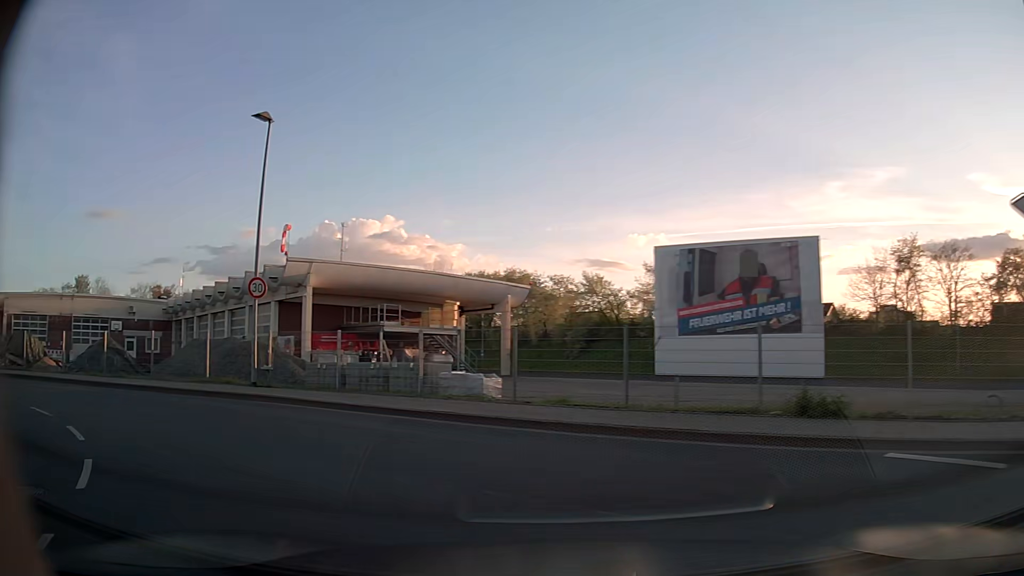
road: unclassified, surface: asphalt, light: Day
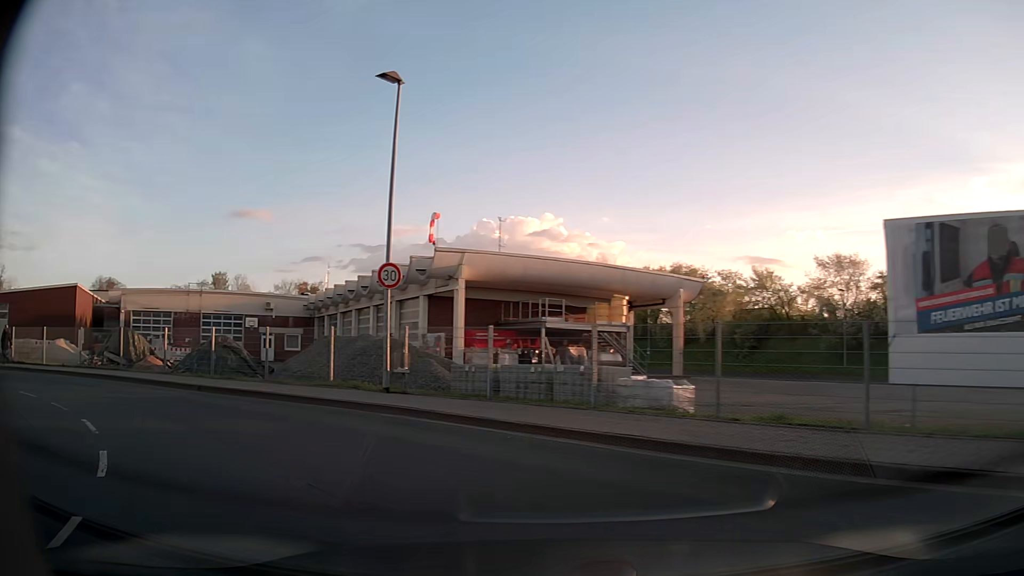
(-0.3, +3.2) m; -13°
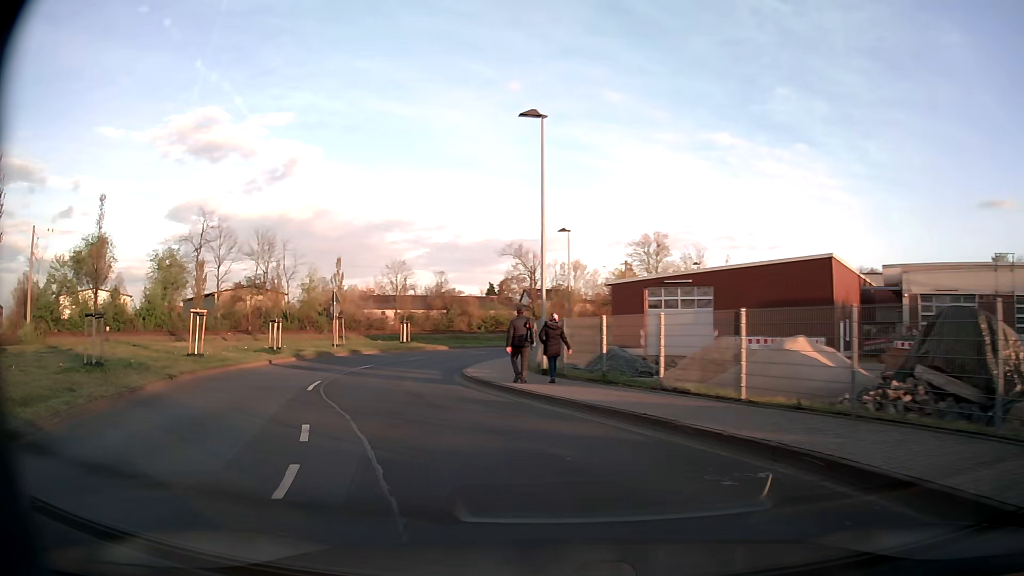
(-10.2, +14.3) m; -66°
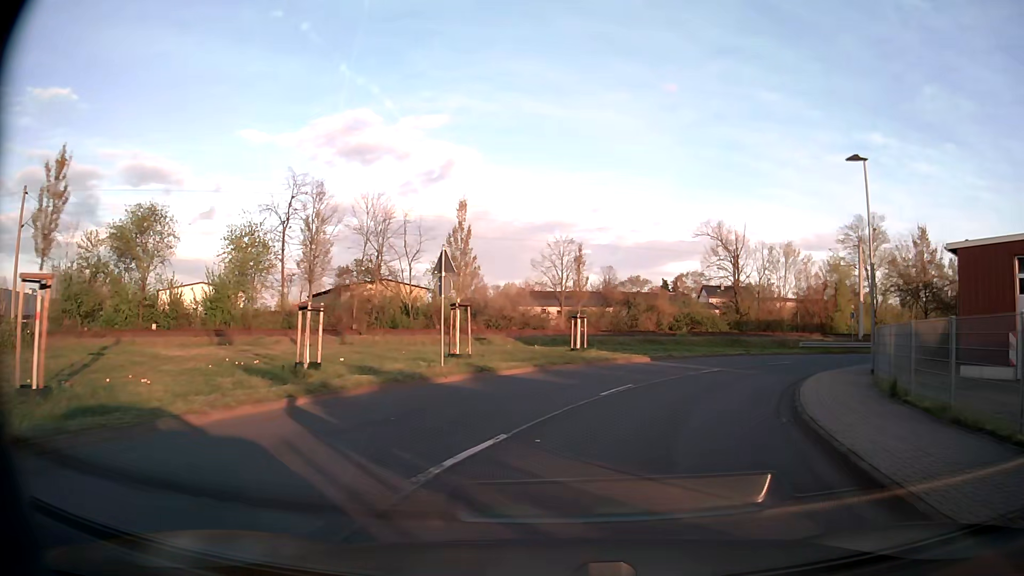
(-4.4, +18.6) m; -14°
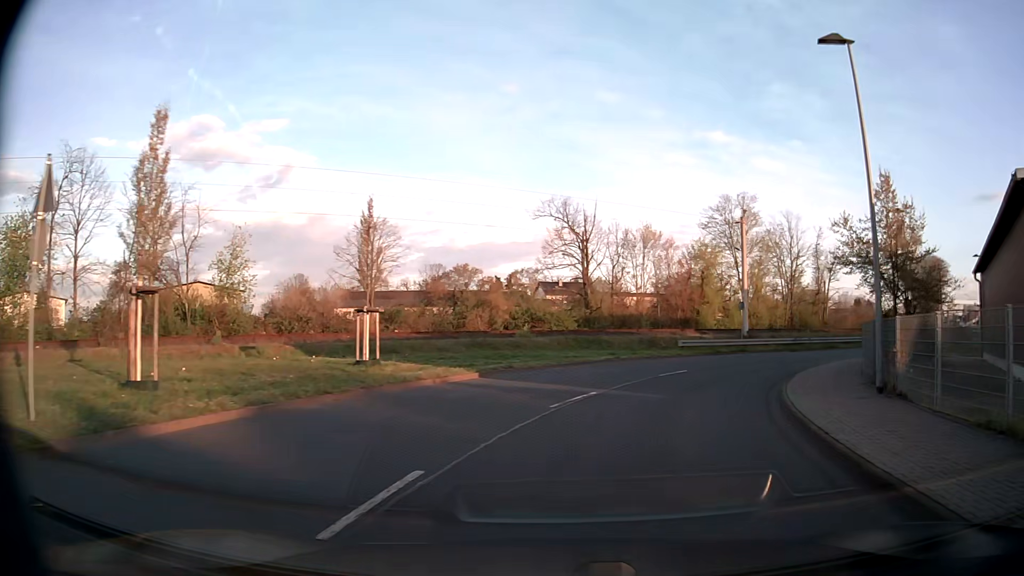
(+1.2, +11.0) m; +14°
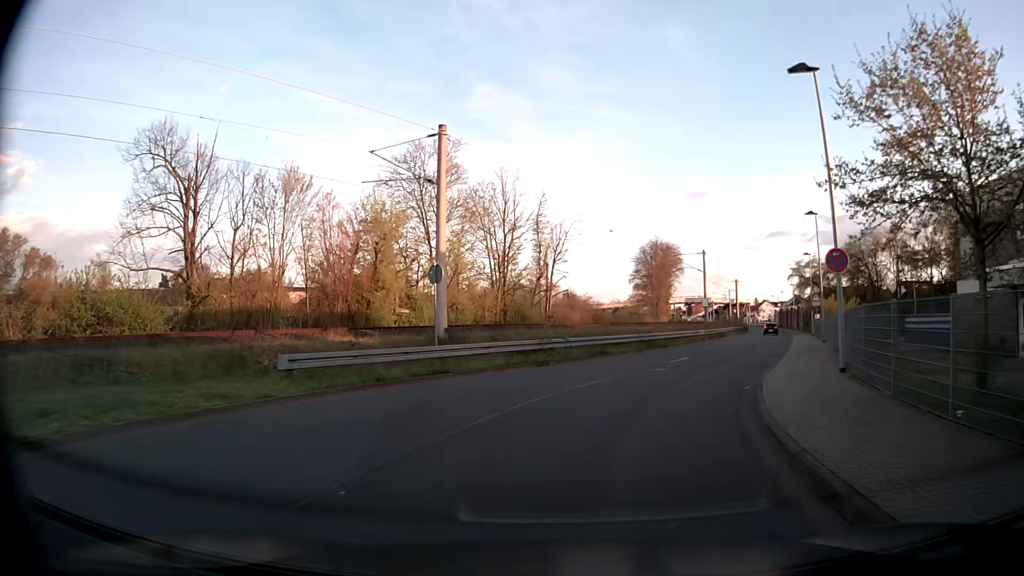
(+5.0, +20.8) m; +26°
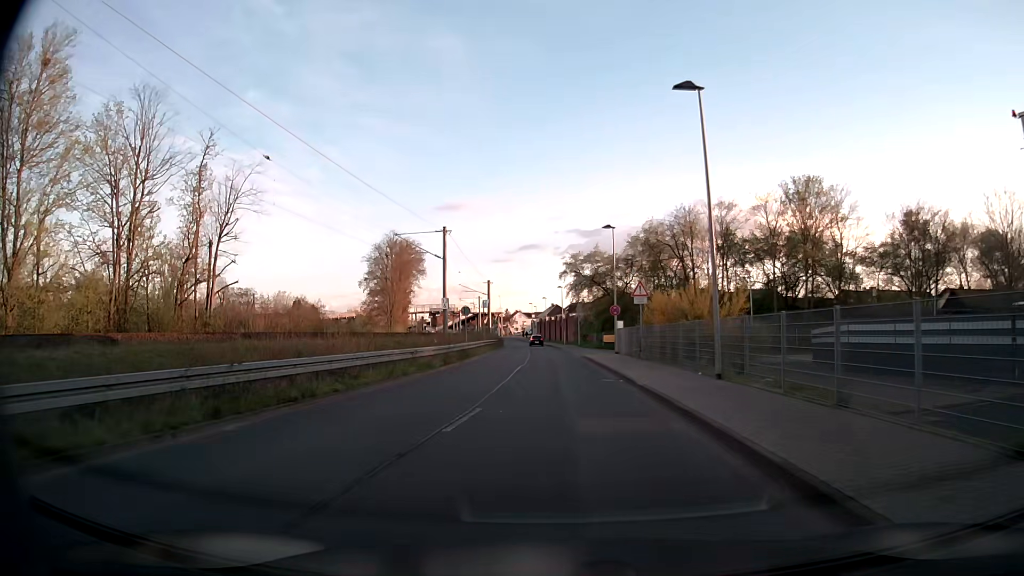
(+5.2, +23.3) m; +21°
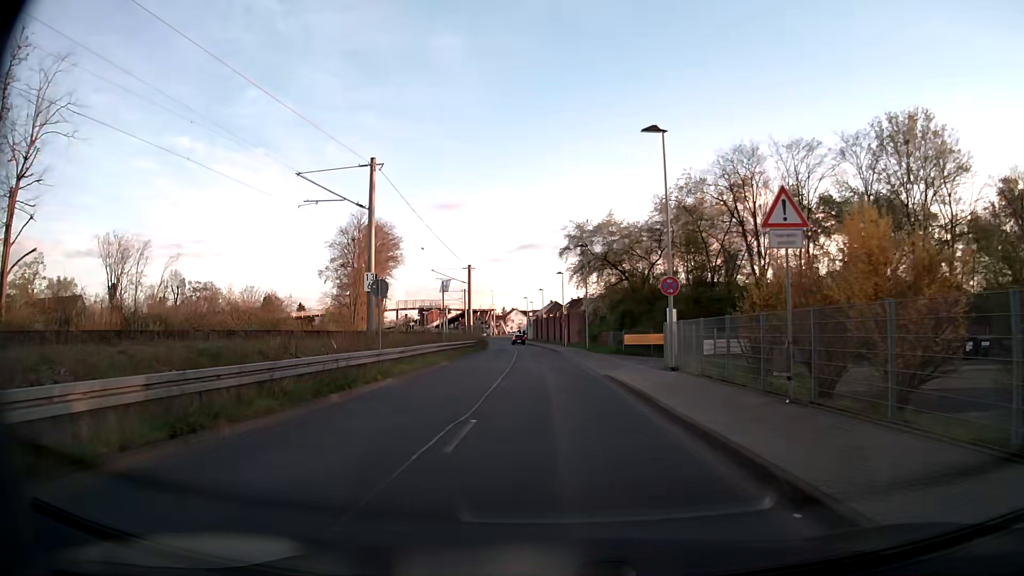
(0.0, +20.0) m; 0°
(0, +10) (0, +20) (0, +30) (-1, +40) (-2, +50) (-2, +60) (-3, +70) (-4, +80) (-5, +90) (-6, +100) m
